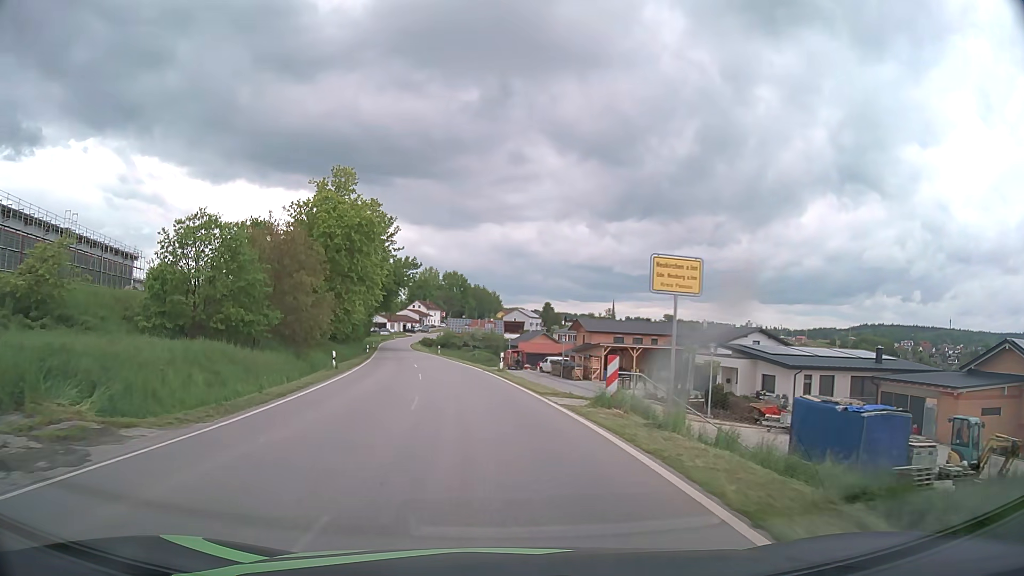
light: Day
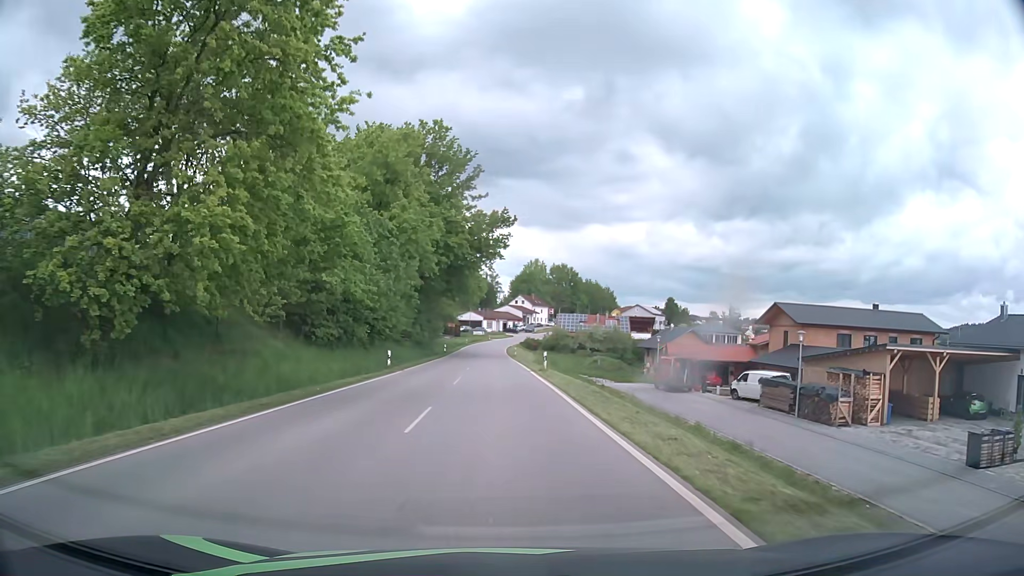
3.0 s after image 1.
(-3.5, +38.8) m; -9°
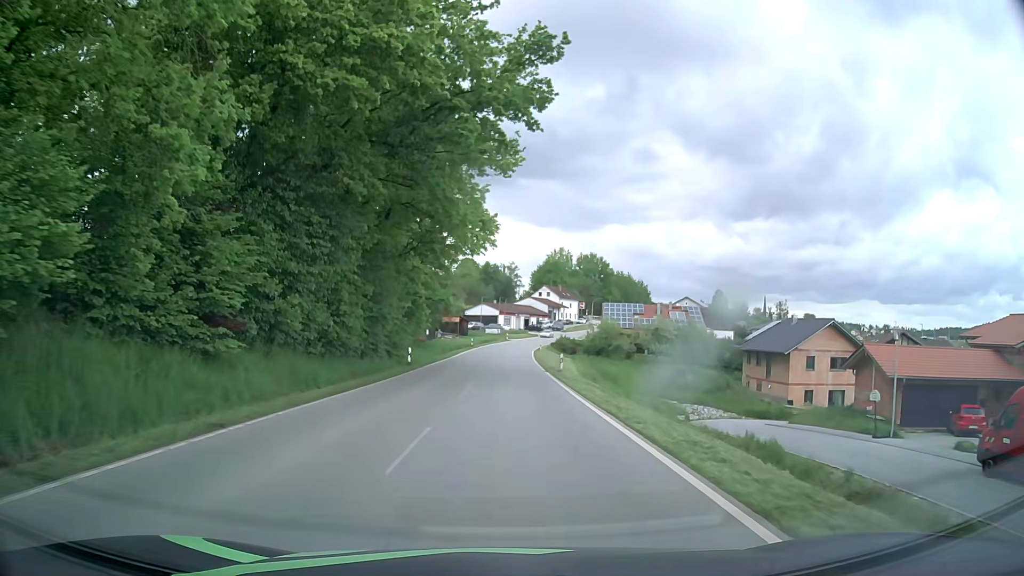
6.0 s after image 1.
(-0.8, +39.1) m; -2°
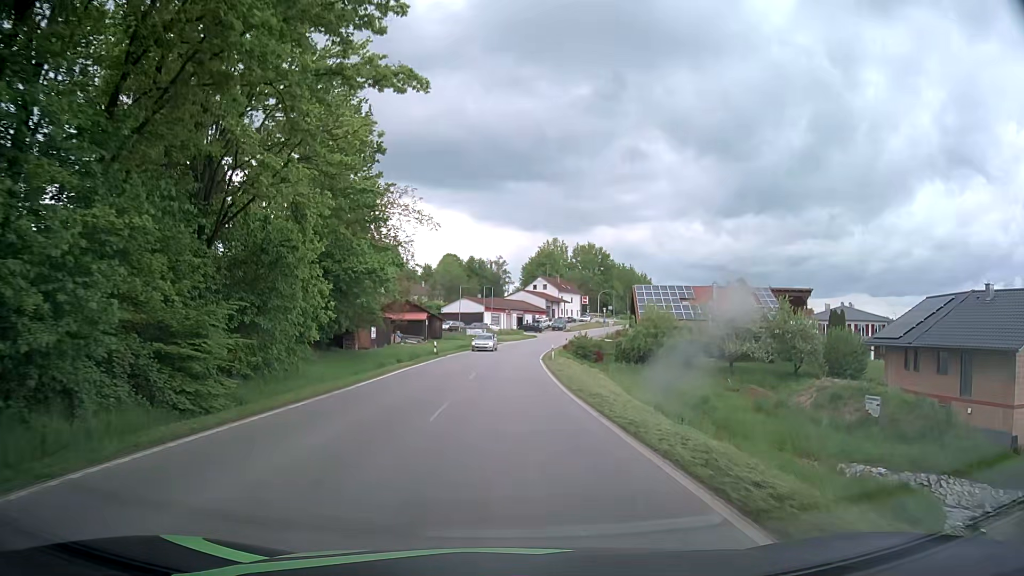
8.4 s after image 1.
(+0.3, +31.2) m; +1°
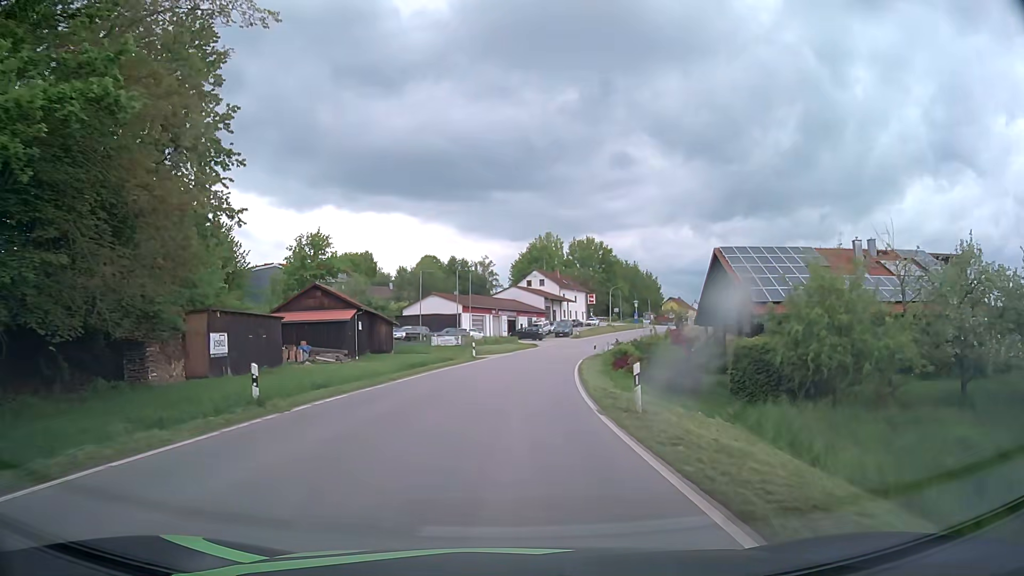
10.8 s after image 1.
(+0.2, +30.9) m; 0°
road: tertiary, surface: asphalt
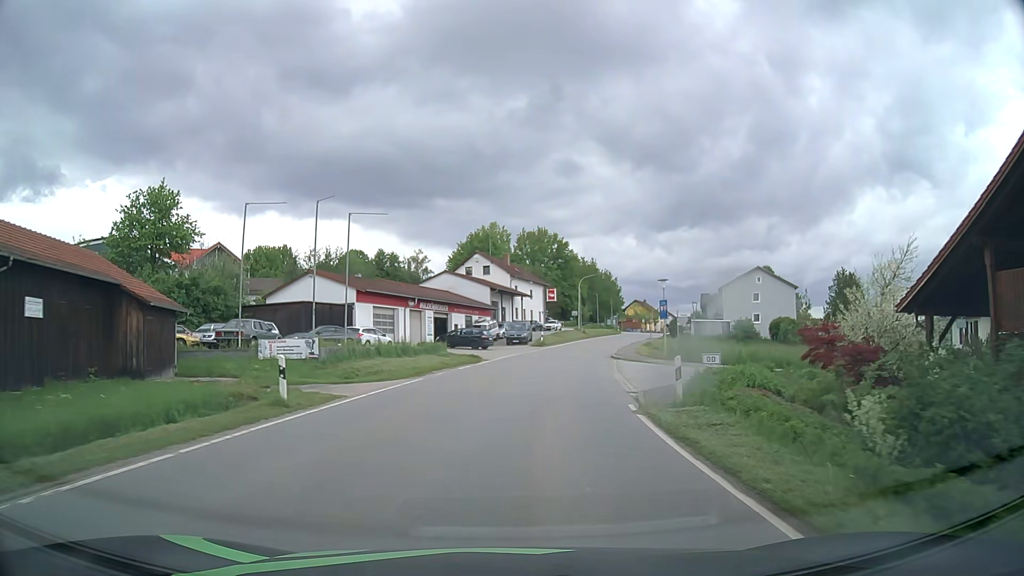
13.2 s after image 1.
(+1.2, +30.6) m; +5°
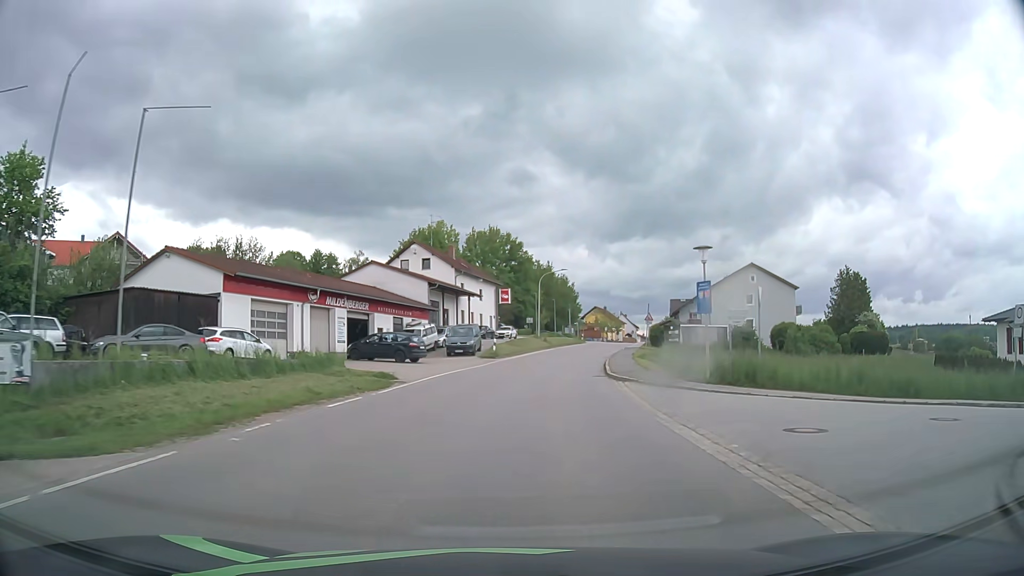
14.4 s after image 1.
(+0.5, +15.3) m; +4°
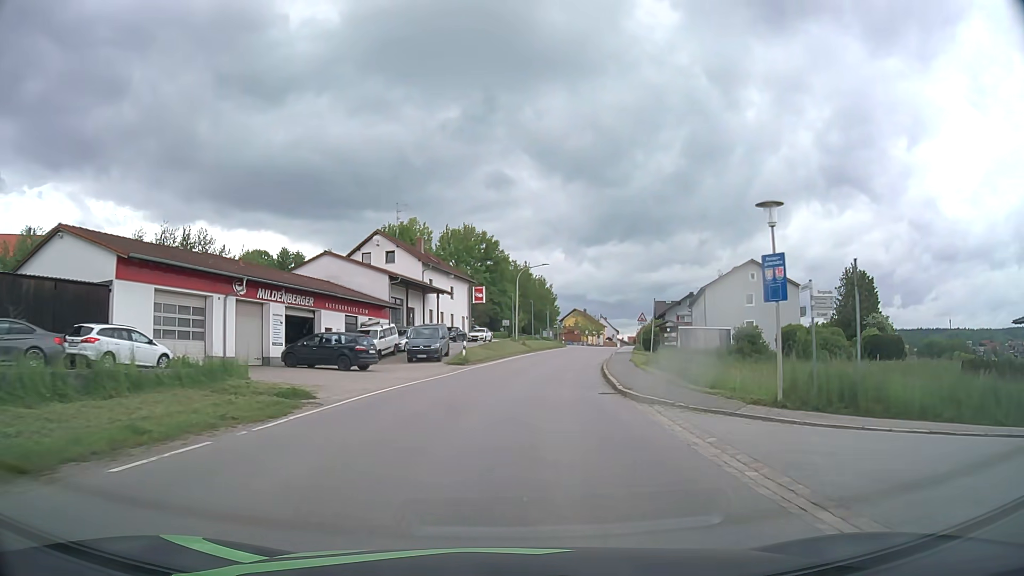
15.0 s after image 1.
(+0.2, +7.6) m; +2°
